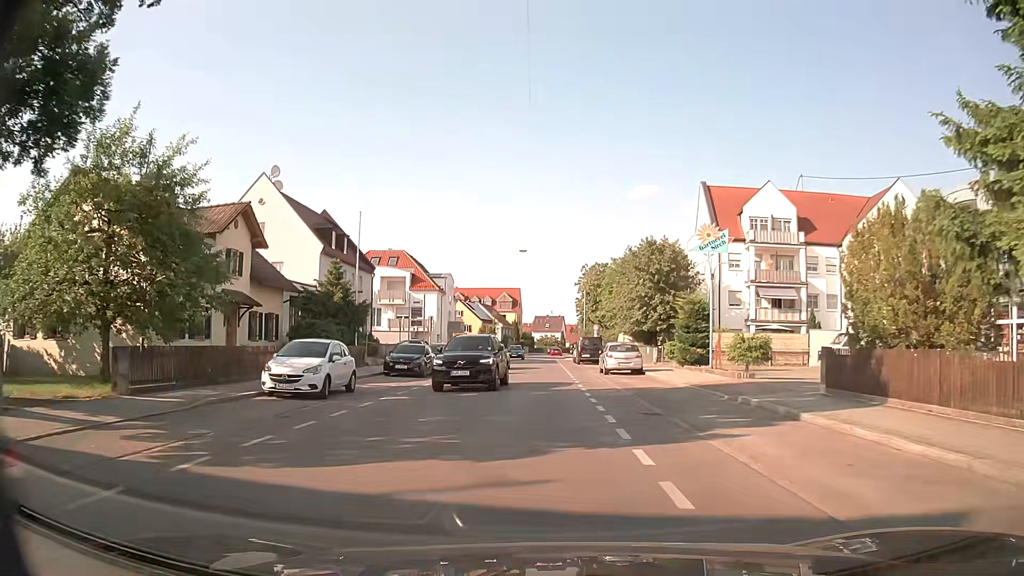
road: tertiary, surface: asphalt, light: Day
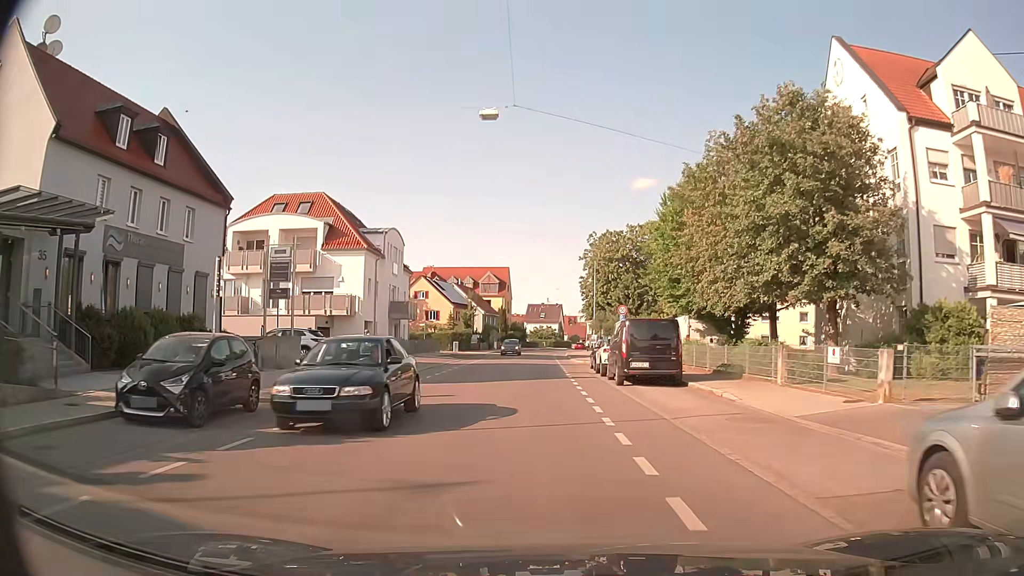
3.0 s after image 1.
(0.0, +28.6) m; +1°
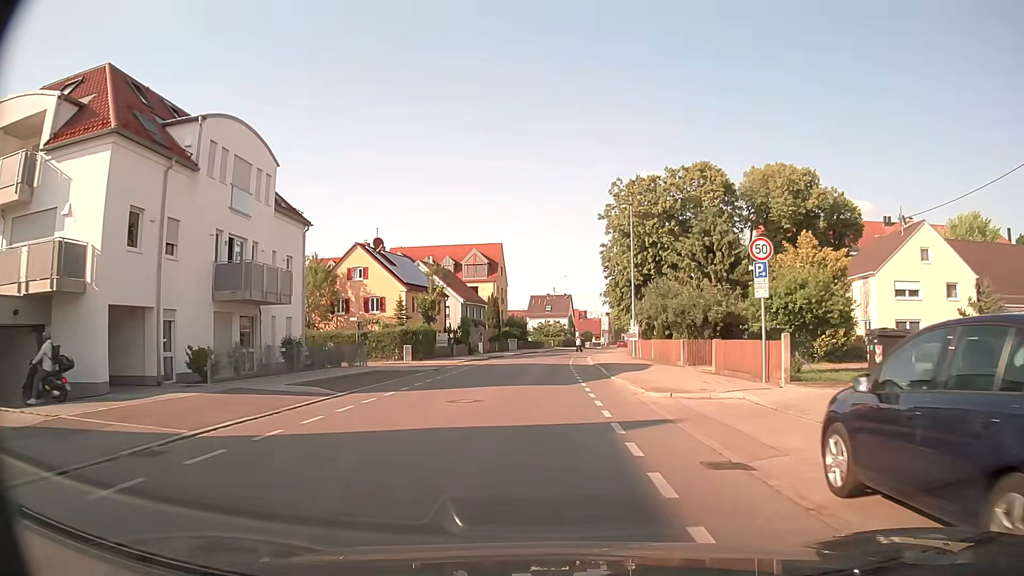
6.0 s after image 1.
(-0.1, +29.1) m; -1°
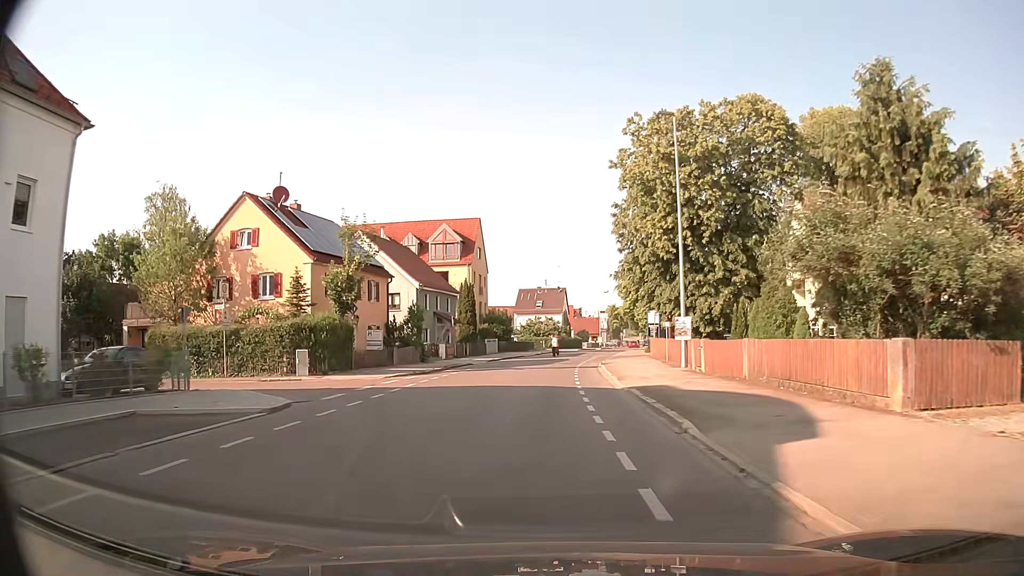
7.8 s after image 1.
(+0.2, +18.9) m; +1°
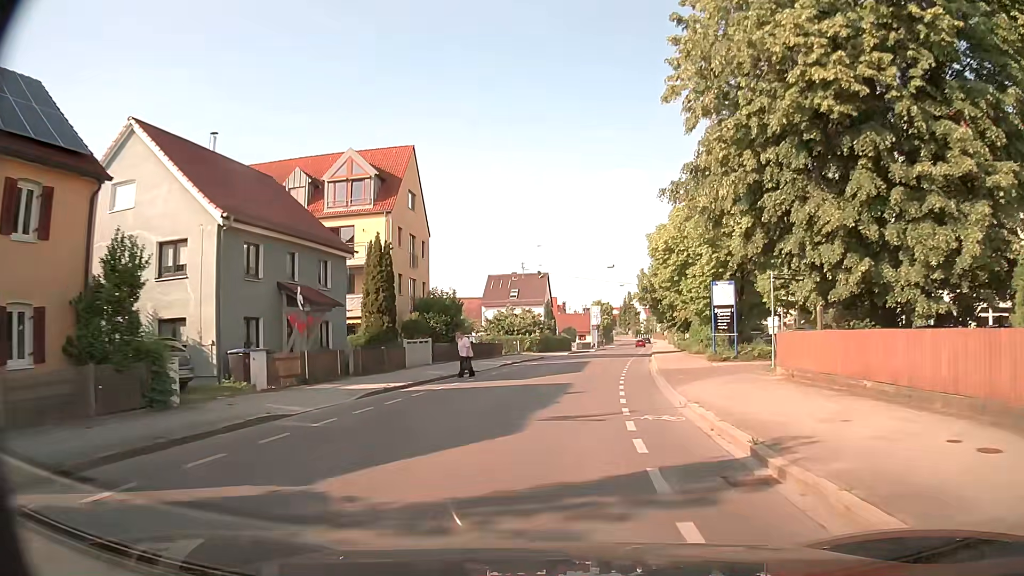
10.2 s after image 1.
(+0.3, +27.5) m; +2°
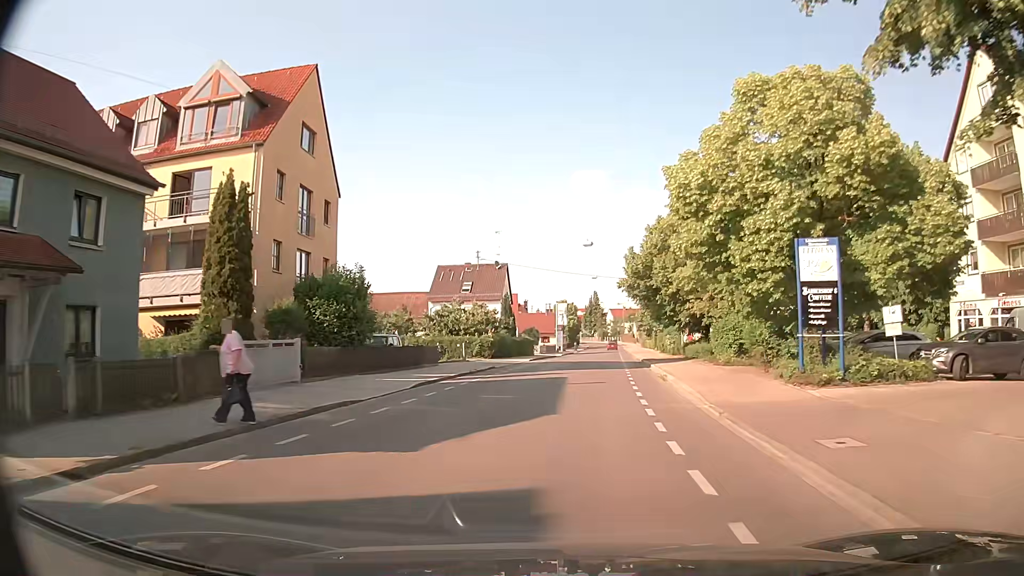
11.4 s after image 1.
(+0.4, +14.2) m; +3°
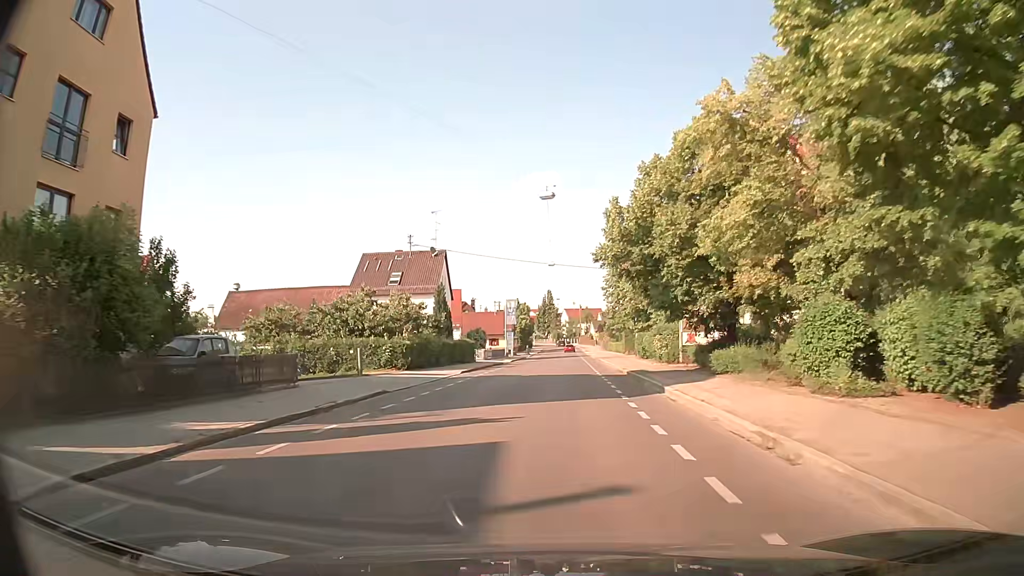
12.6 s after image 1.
(+0.6, +14.5) m; +5°
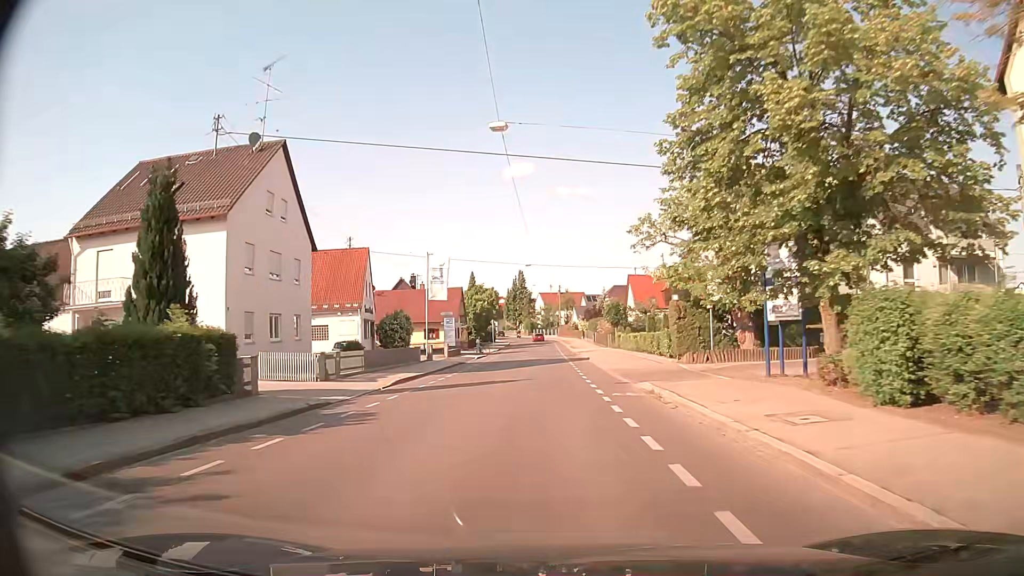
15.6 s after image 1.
(+1.0, +37.6) m; +2°
(0, +10) (0, +20) (0, +30) (0, +40) (0, +50) (0, +60) (0, +70) (0, +80) (0, +90) (0, +100) m
